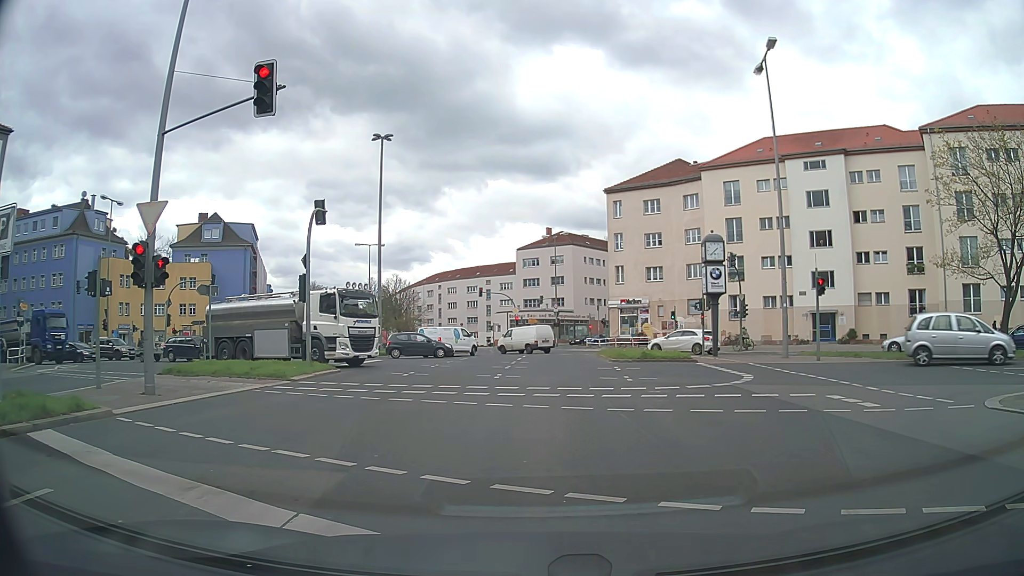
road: secondary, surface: asphalt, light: Day
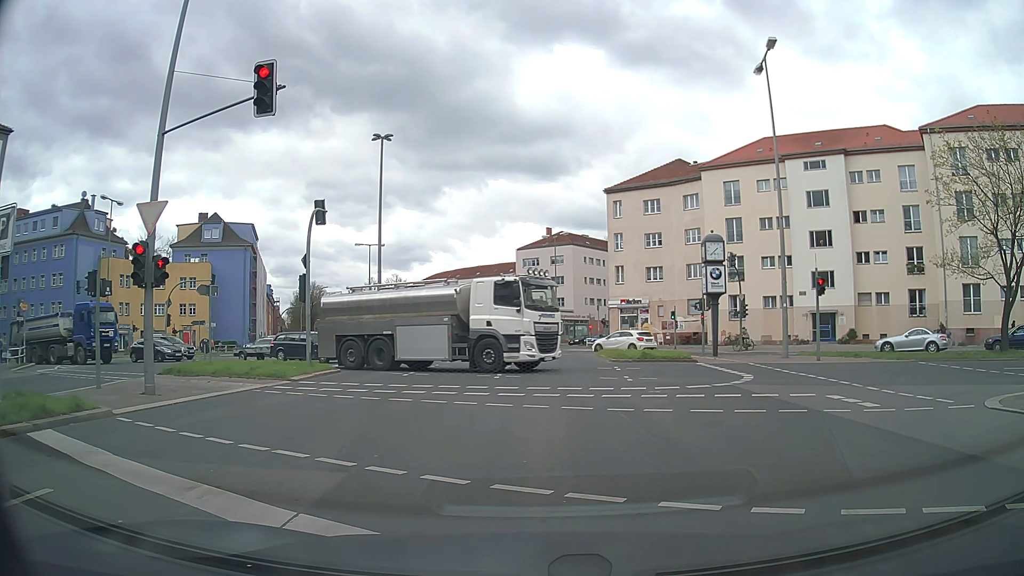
(0.0, 0.0) m; 0°
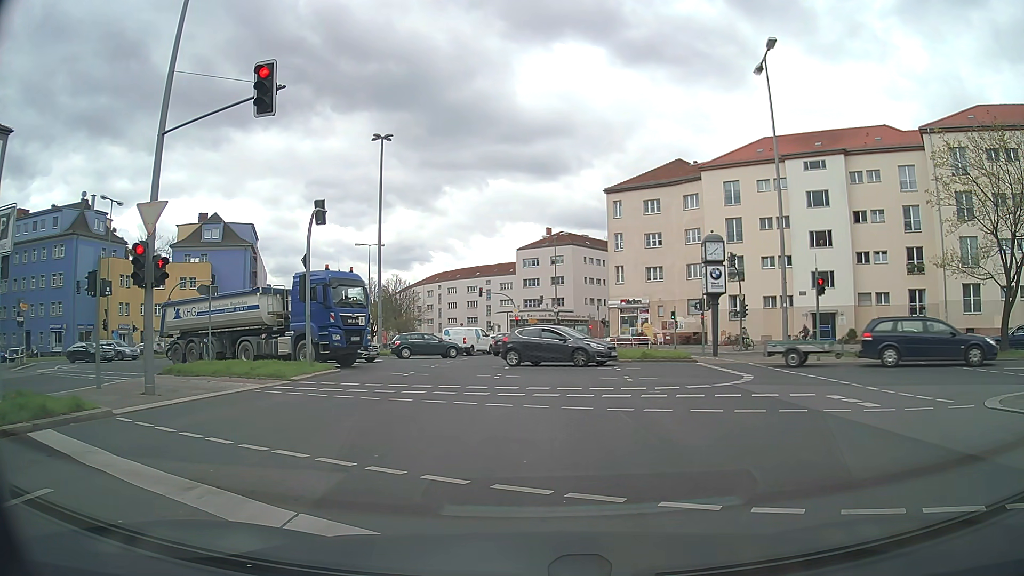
(0.0, 0.0) m; 0°
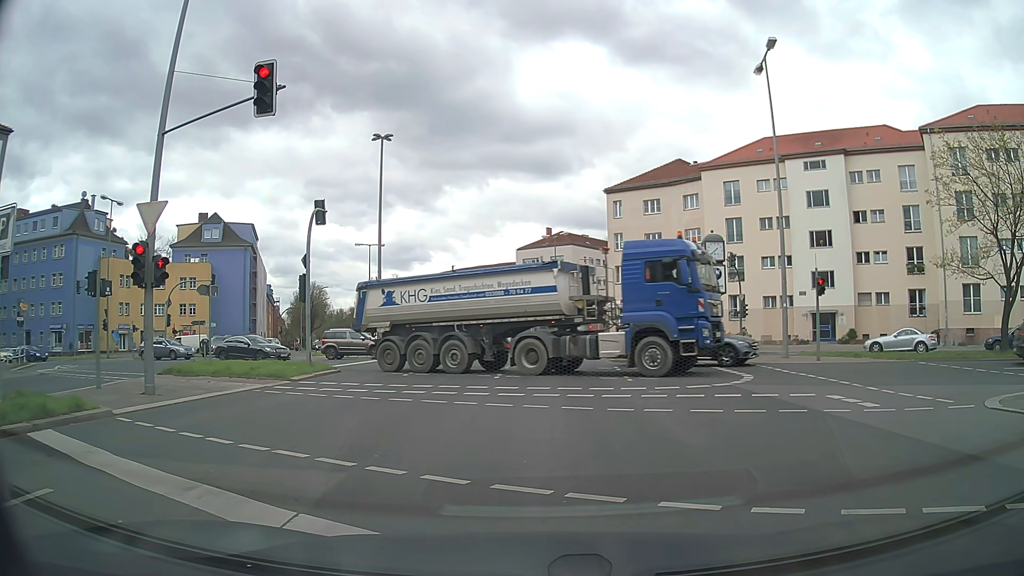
(0.0, 0.0) m; 0°
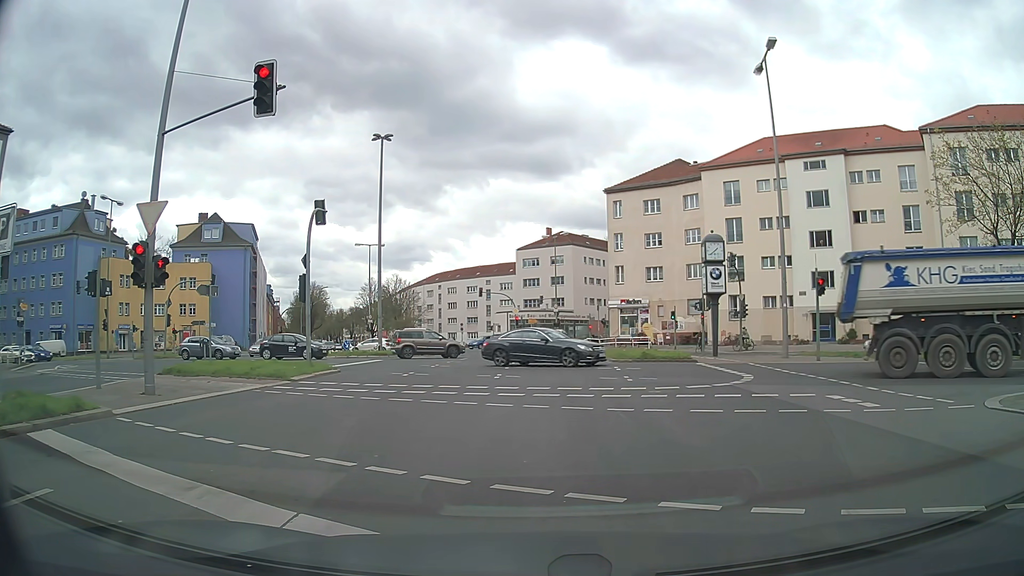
(0.0, 0.0) m; 0°
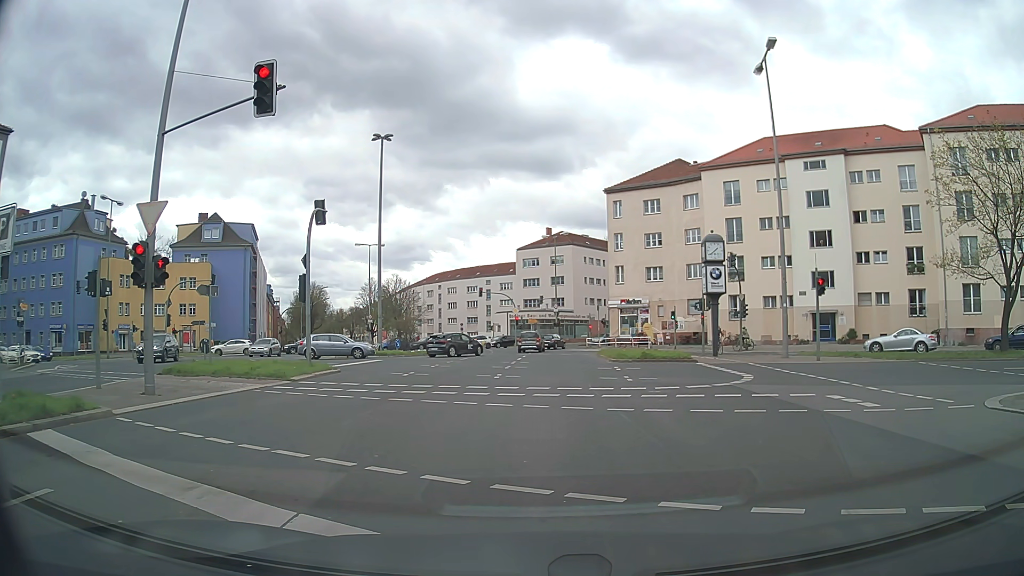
(0.0, 0.0) m; 0°
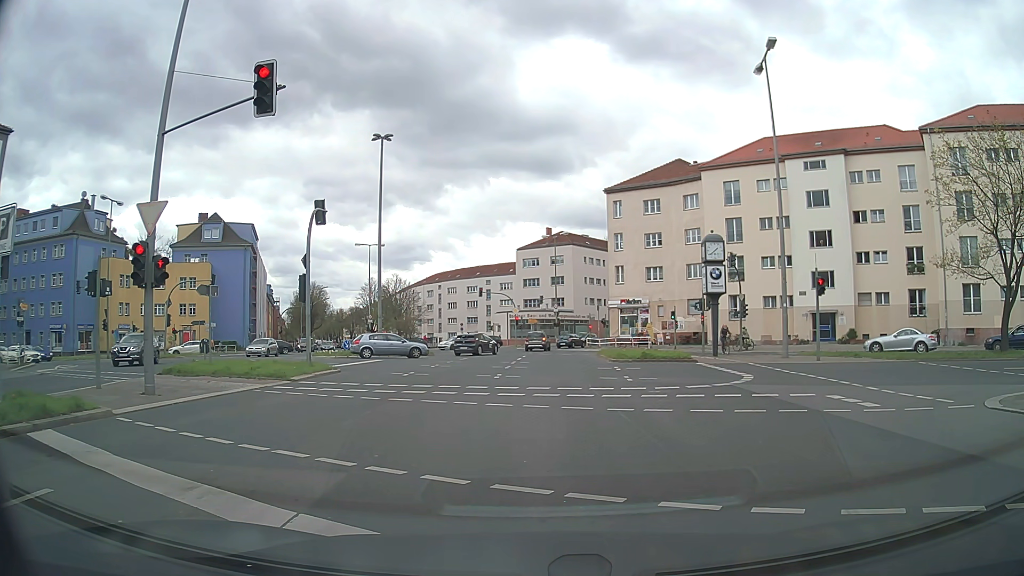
(0.0, 0.0) m; 0°
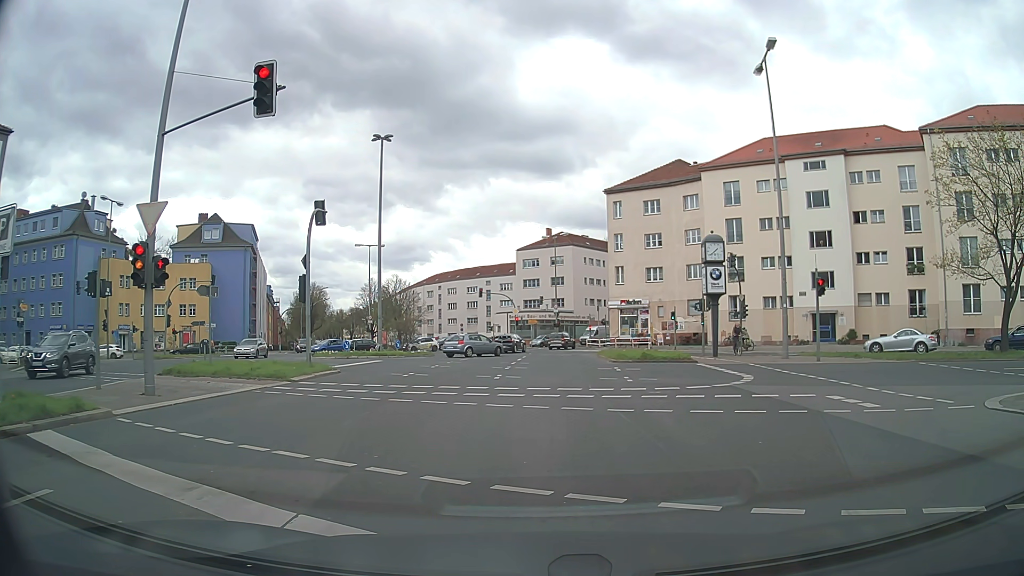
(0.0, 0.0) m; 0°
(0, +10) (0, +20) (0, +30) (0, +40) (+1, +50) (0, +60) (+1, +70) (+5, +79) (+11, +87) (+17, +95) m
